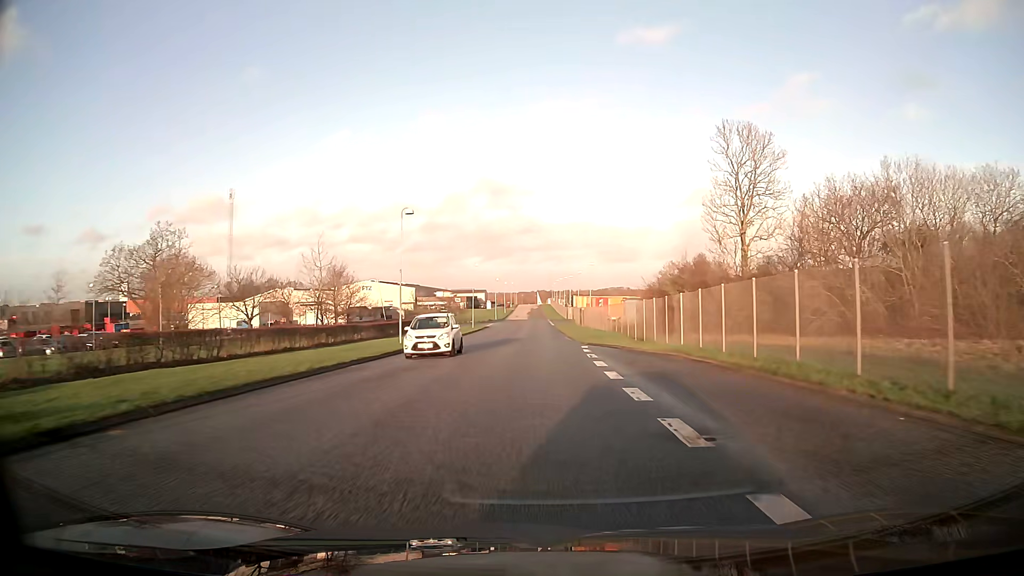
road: unclassified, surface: asphalt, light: Day
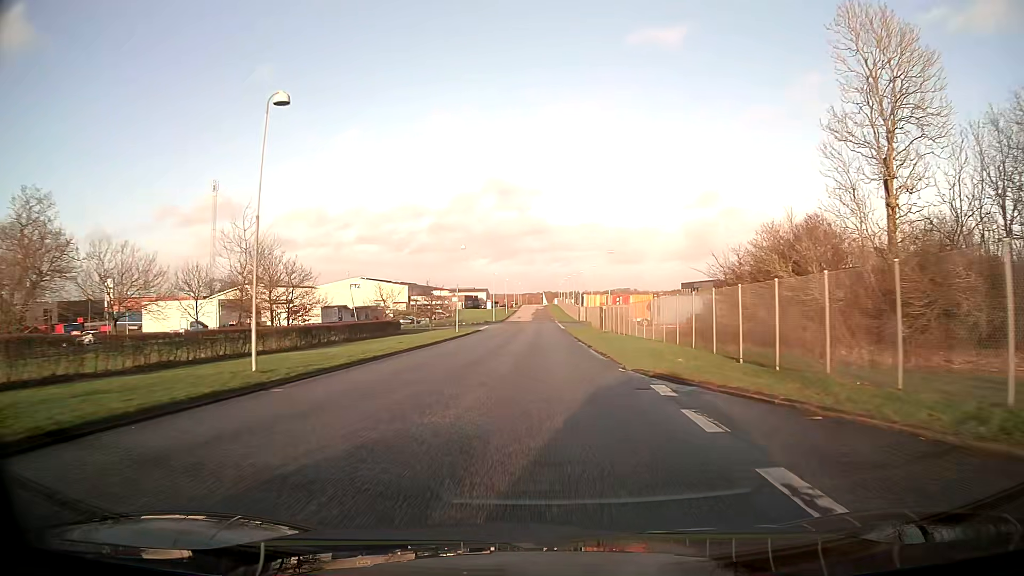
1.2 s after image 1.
(-0.1, +19.4) m; -1°
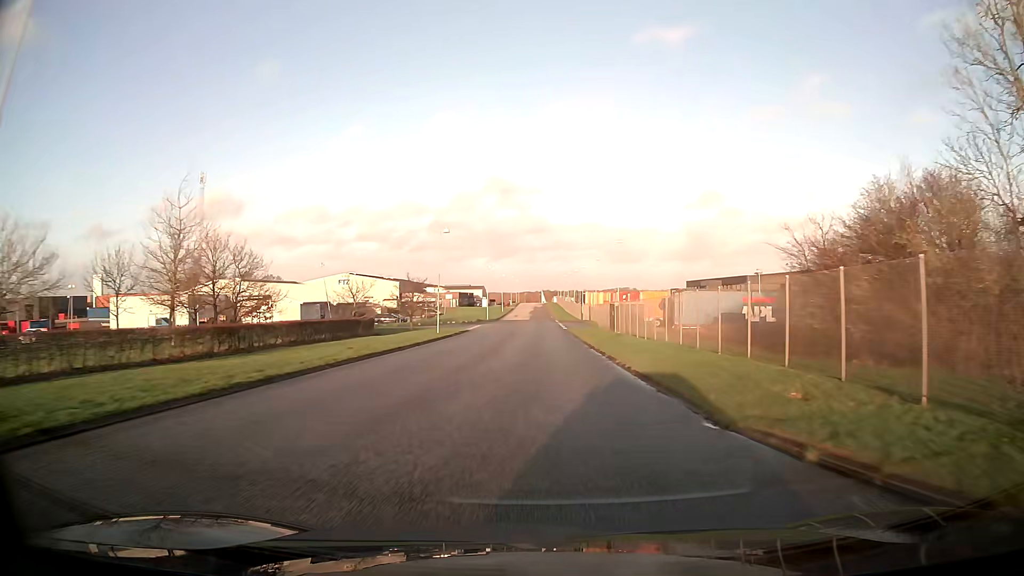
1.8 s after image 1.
(0.0, +9.9) m; 0°
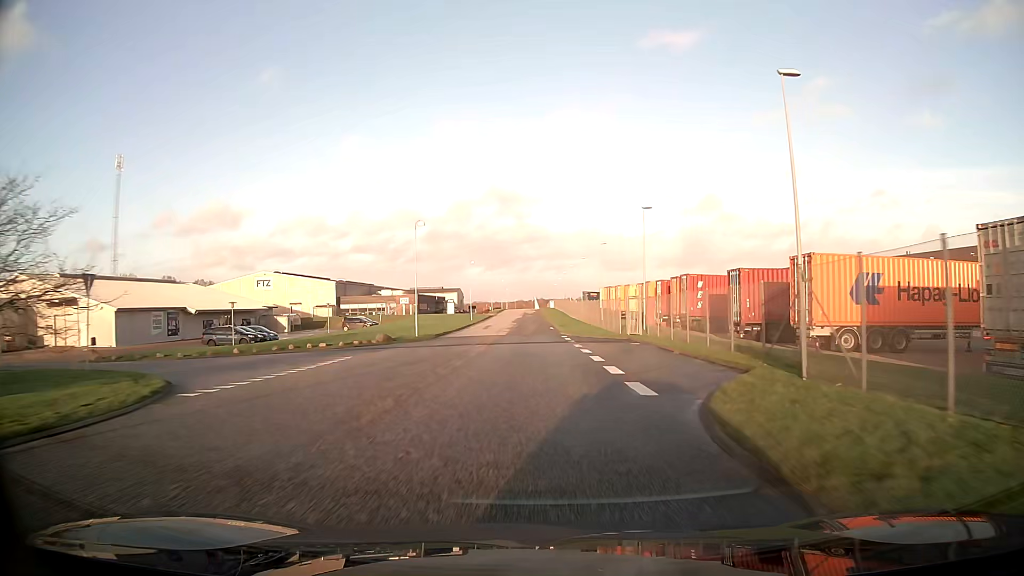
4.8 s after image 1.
(+0.5, +49.8) m; +1°
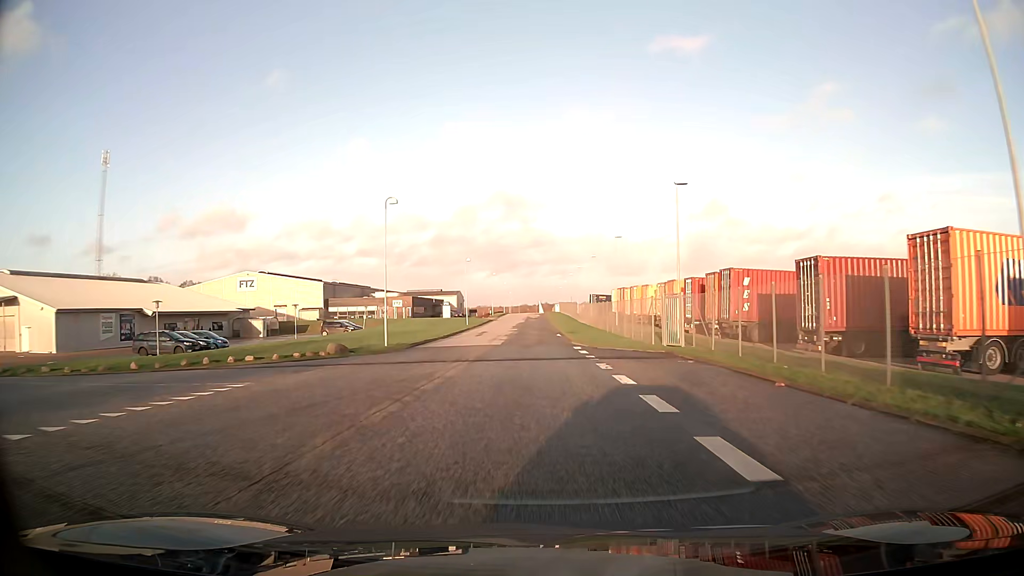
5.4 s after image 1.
(0.0, +10.0) m; -1°
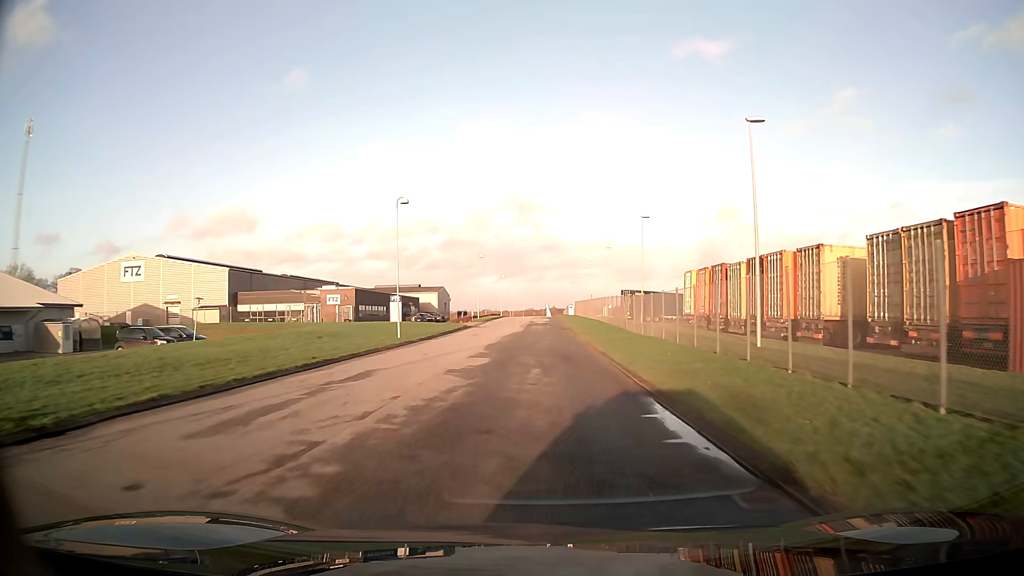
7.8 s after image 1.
(-0.1, +39.8) m; 0°
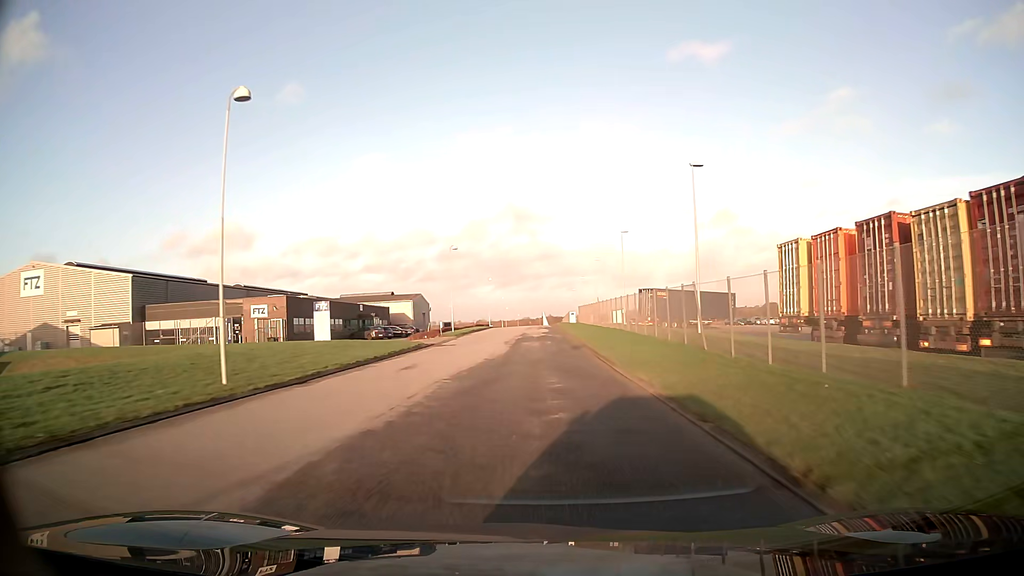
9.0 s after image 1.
(+0.1, +20.0) m; 0°
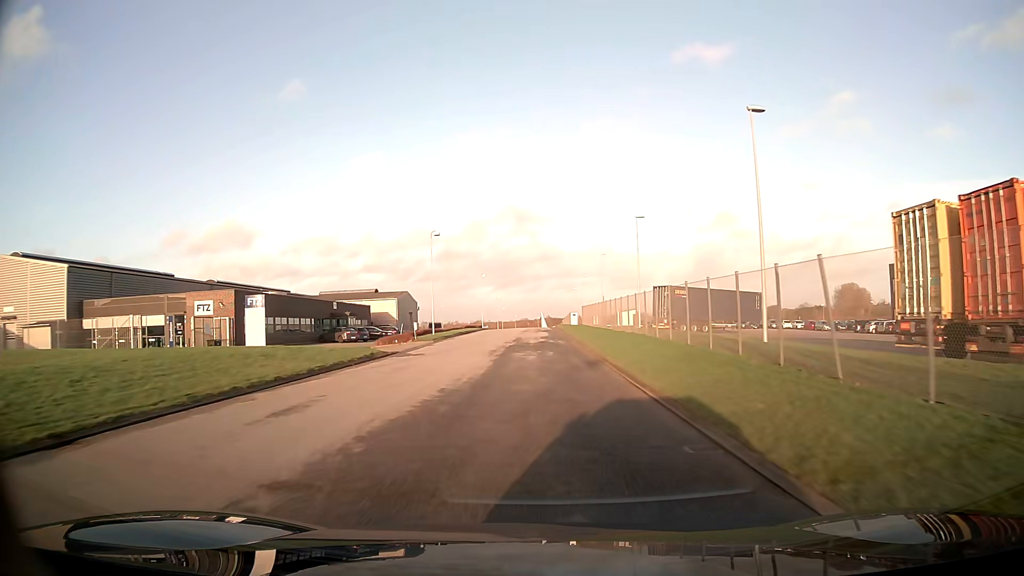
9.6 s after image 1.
(0.0, +9.9) m; 0°
(0, +10) (0, +20) (0, +30) (0, +40) (0, +50) (0, +60) (0, +70) (0, +80) (0, +90) (0, +100) m
